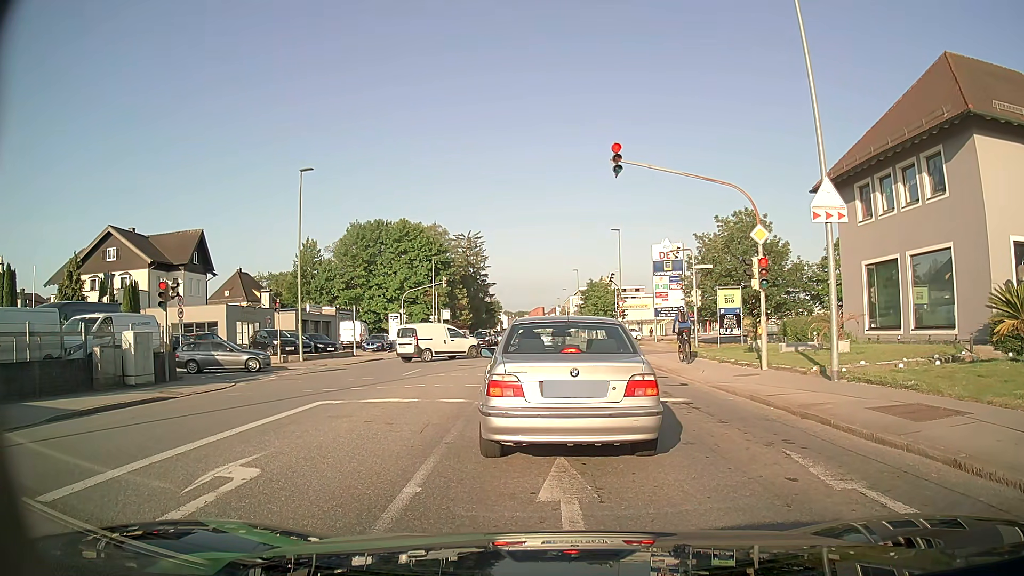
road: tertiary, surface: asphalt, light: Day
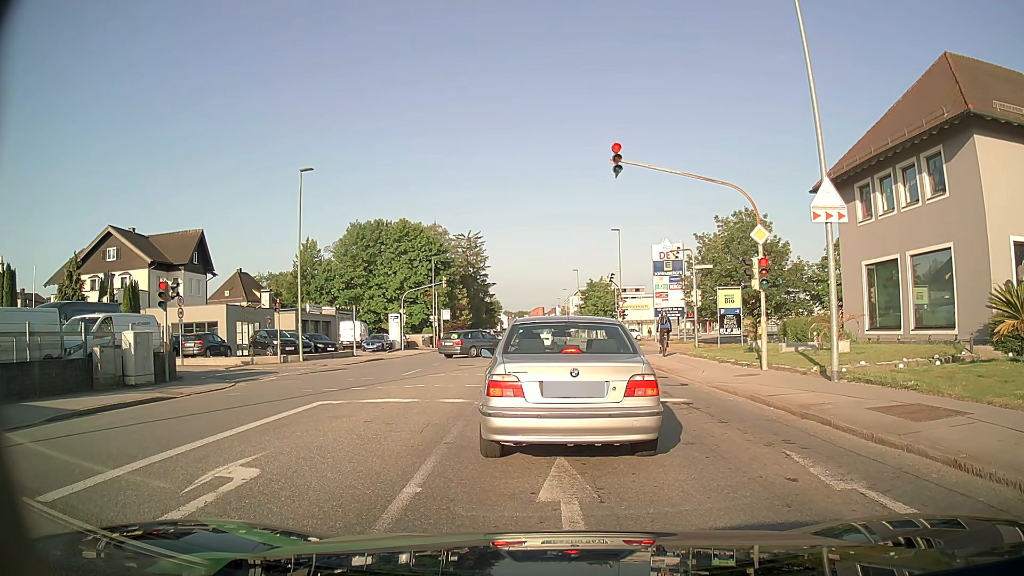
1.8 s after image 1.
(0.0, +0.1) m; 0°
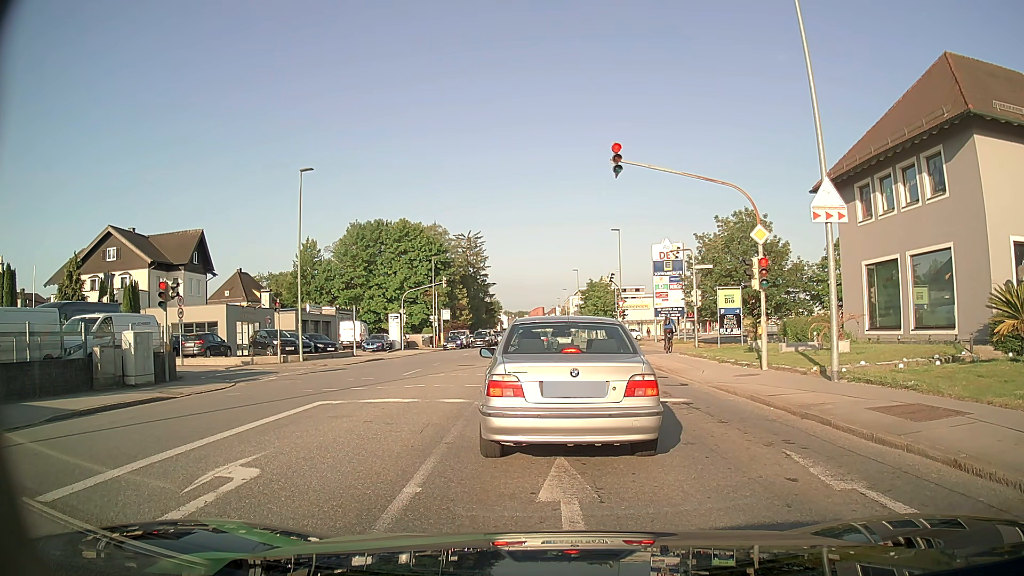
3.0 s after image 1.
(0.0, 0.0) m; 0°
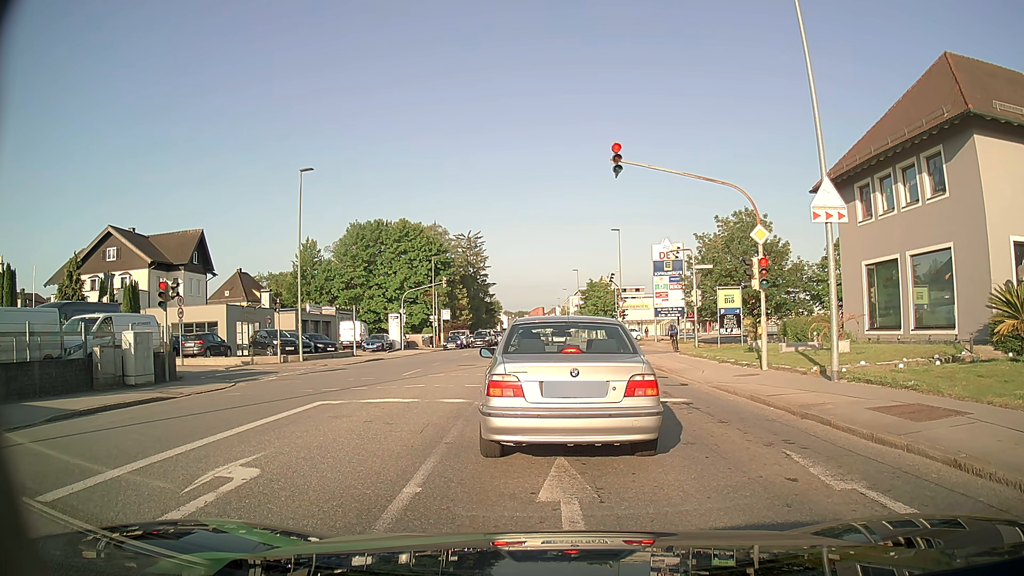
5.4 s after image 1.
(0.0, 0.0) m; 0°
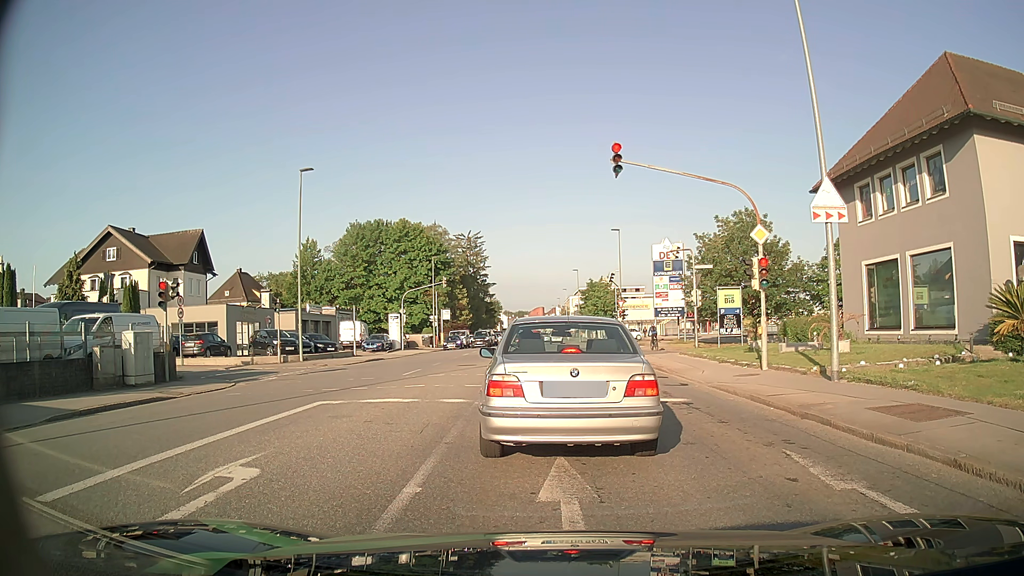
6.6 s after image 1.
(0.0, 0.0) m; 0°
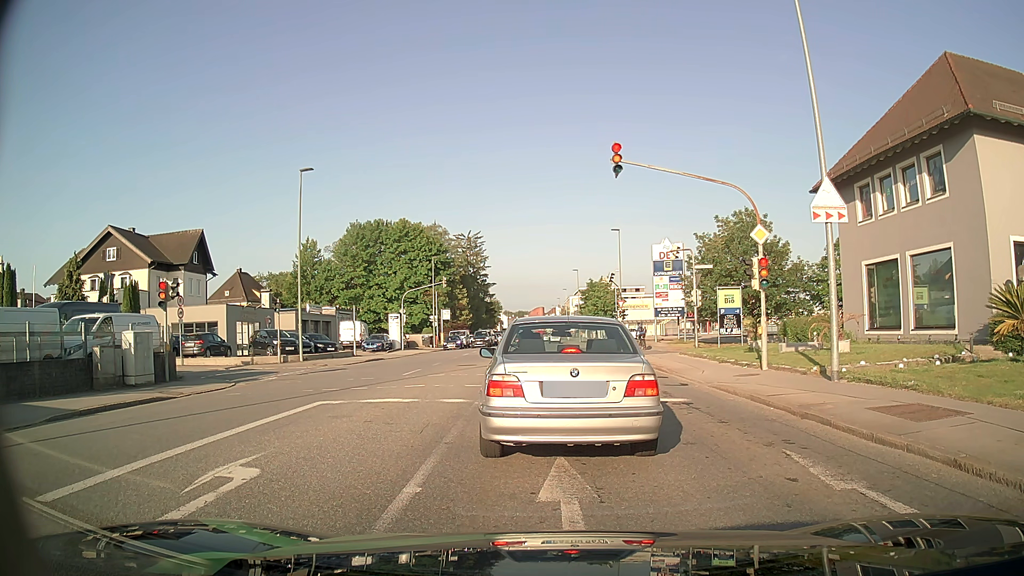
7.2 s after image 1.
(0.0, 0.0) m; 0°
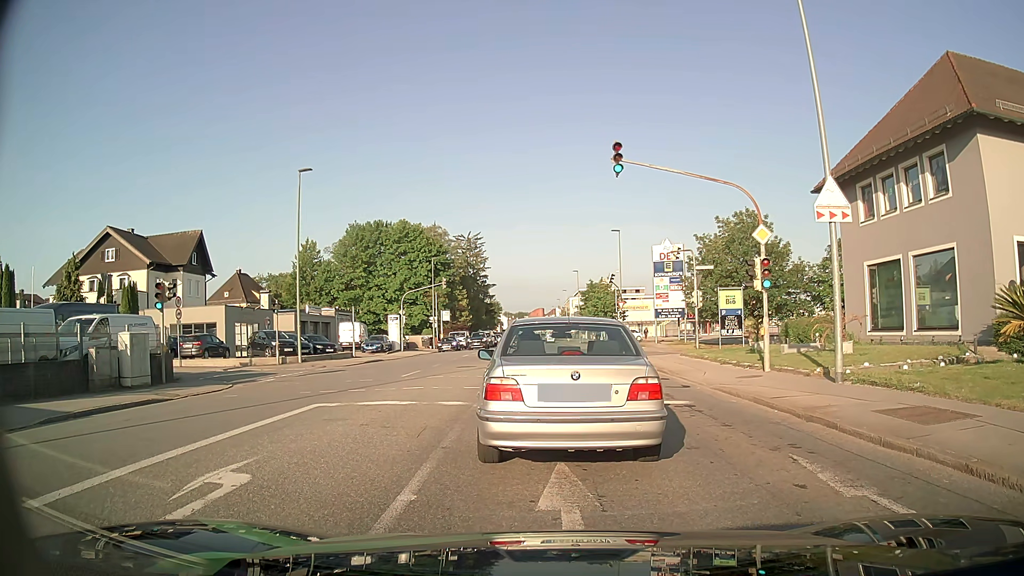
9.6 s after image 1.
(0.0, +0.2) m; 0°
